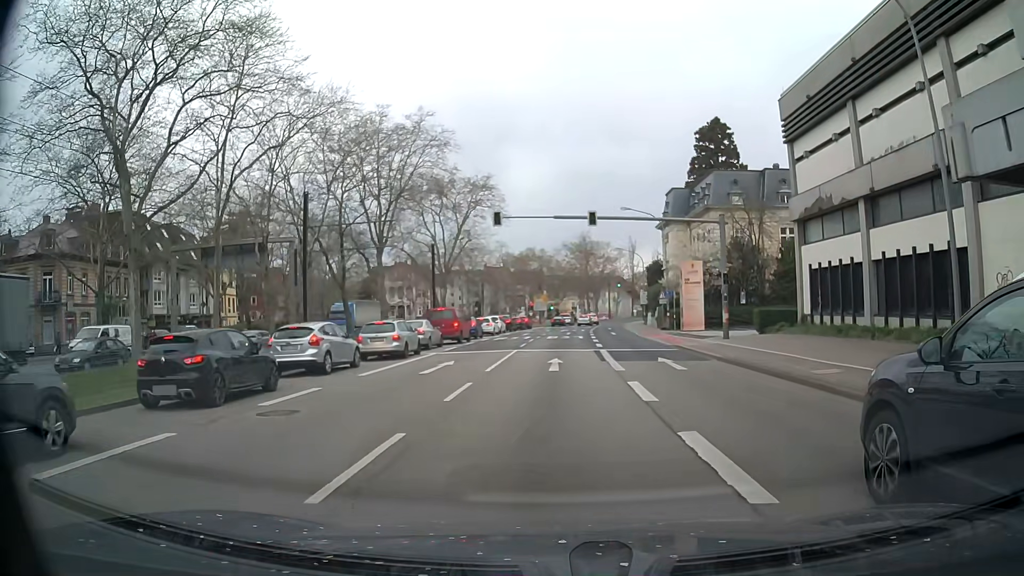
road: primary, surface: asphalt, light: Day
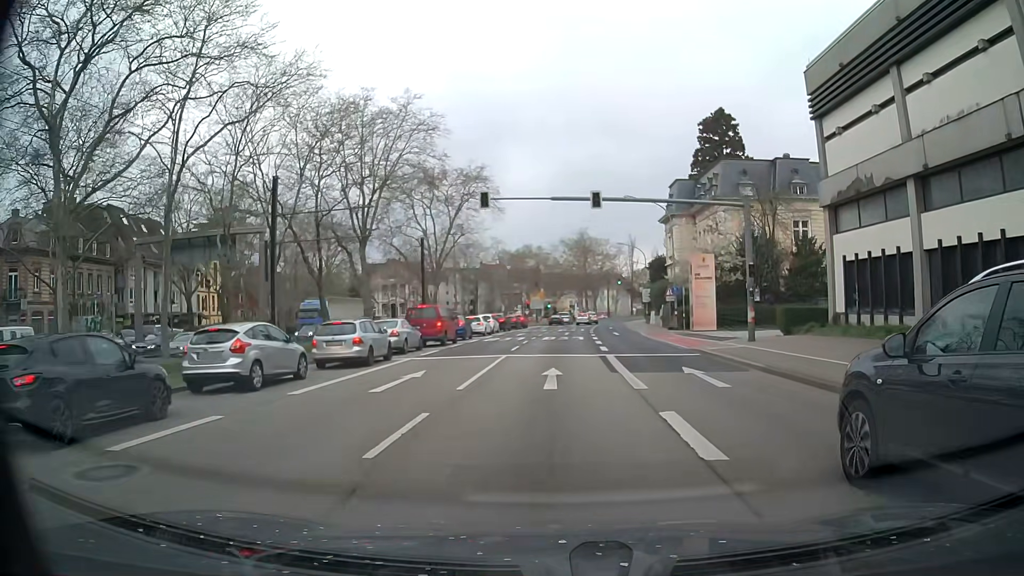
(0.0, +4.5) m; 0°
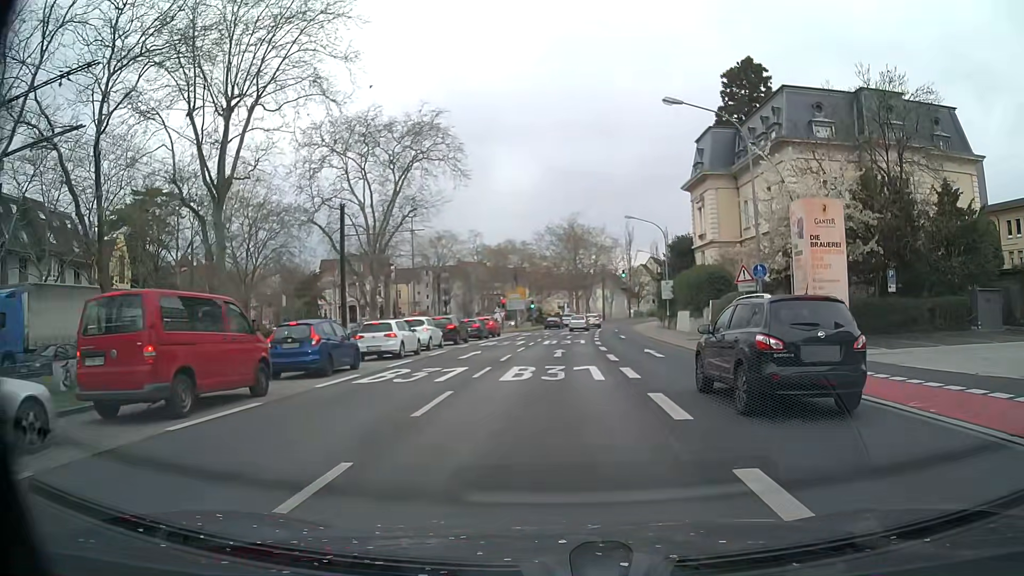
(+0.2, +22.7) m; +1°
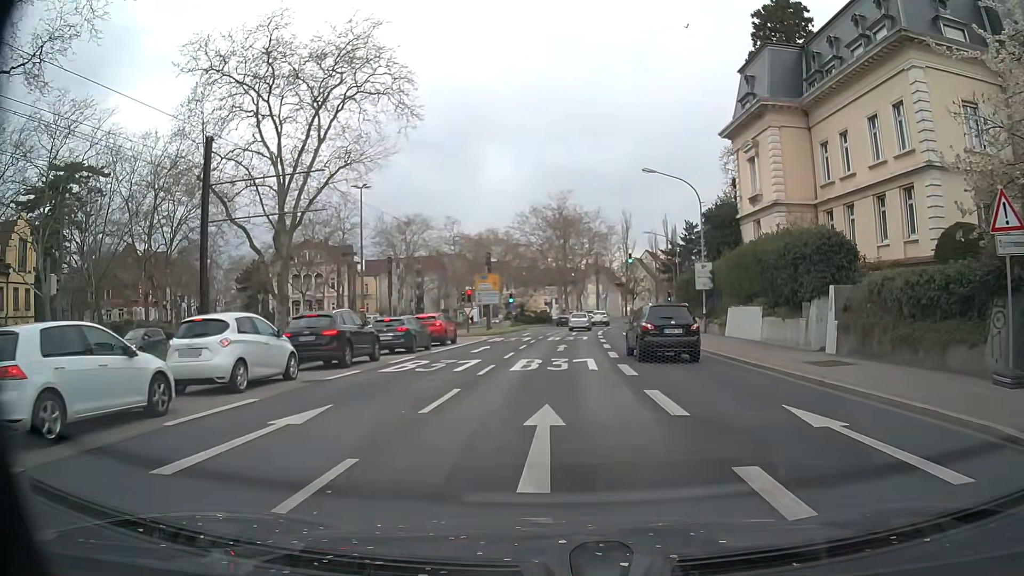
(+0.2, +18.0) m; +2°
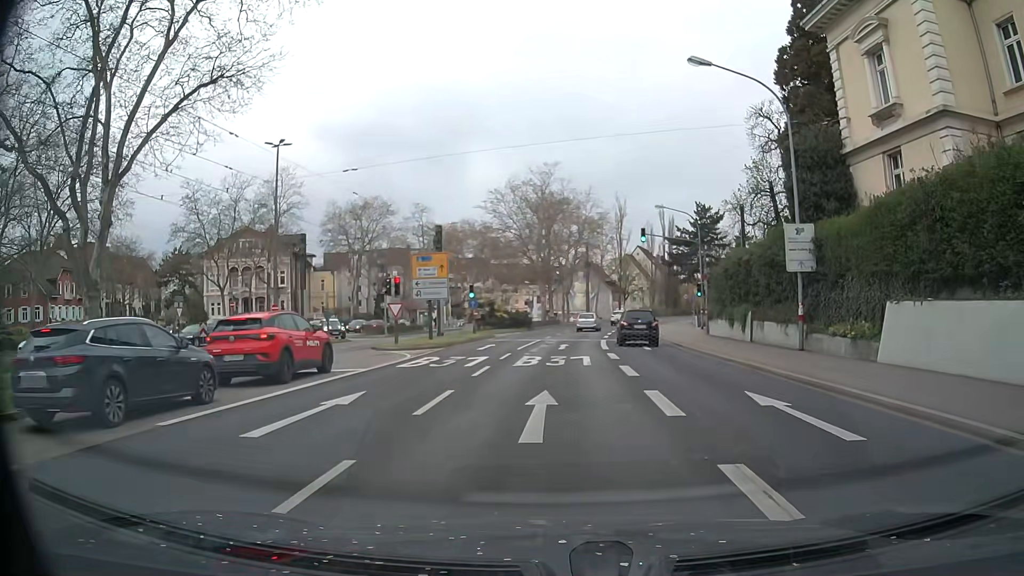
(+0.2, +17.9) m; +2°
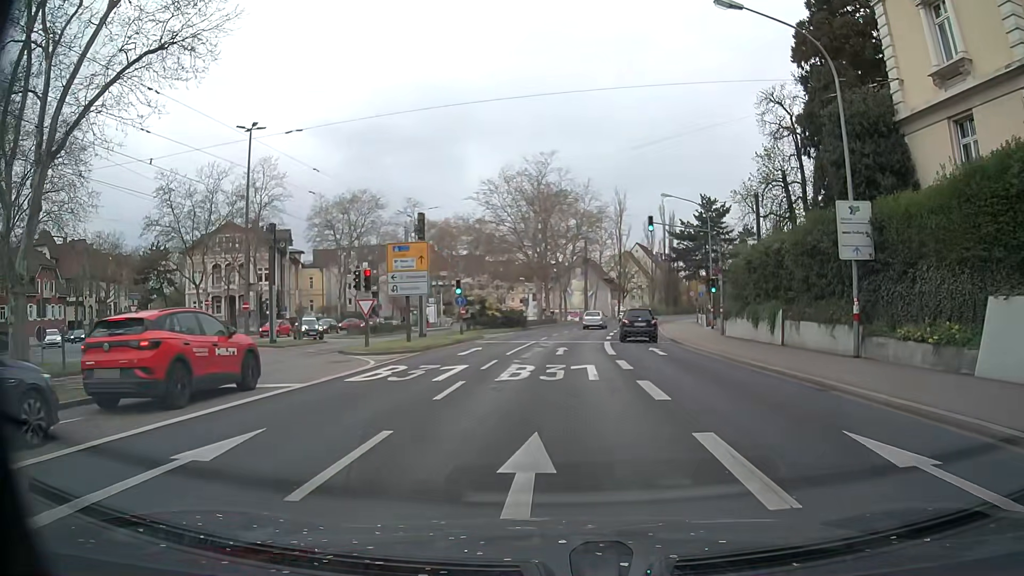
(-0.1, +4.5) m; -1°
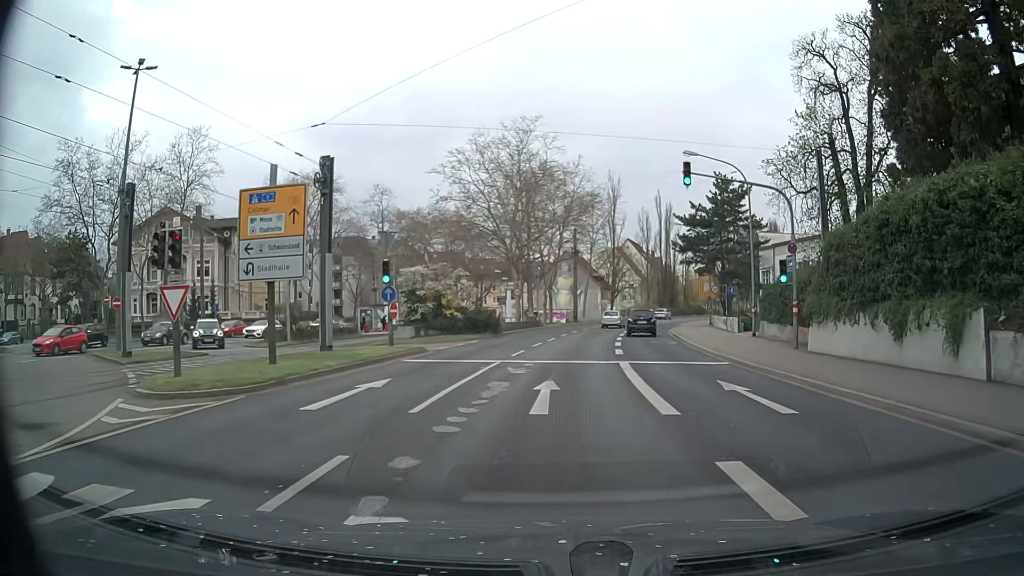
(+0.1, +13.4) m; +1°
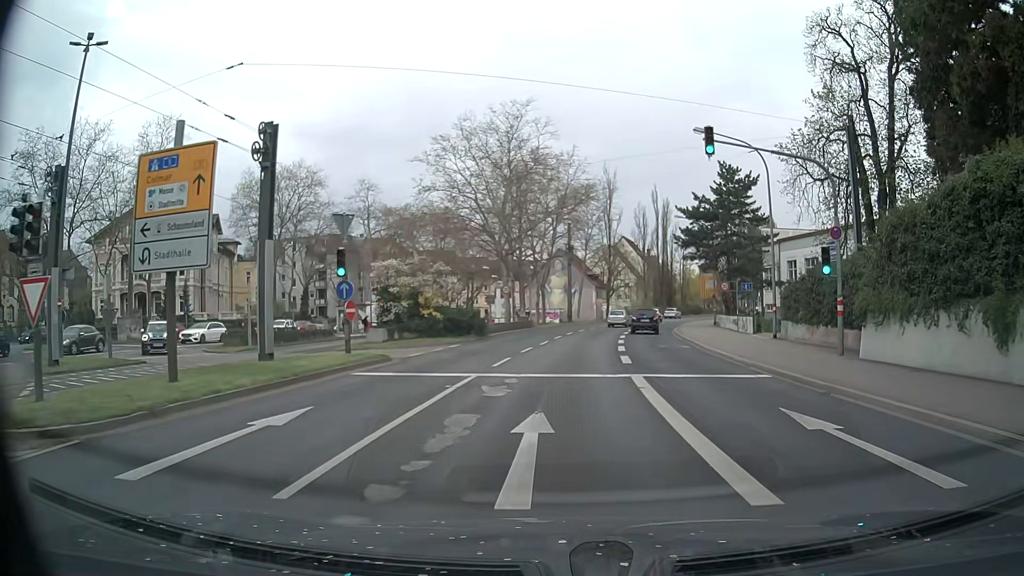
(+0.1, +4.5) m; +1°
(0, +10) (+1, +20) (+1, +30) (+2, +40) (+4, +50) (+6, +60) (+8, +69) (+11, +79) (+14, +88) (+17, +98) m
